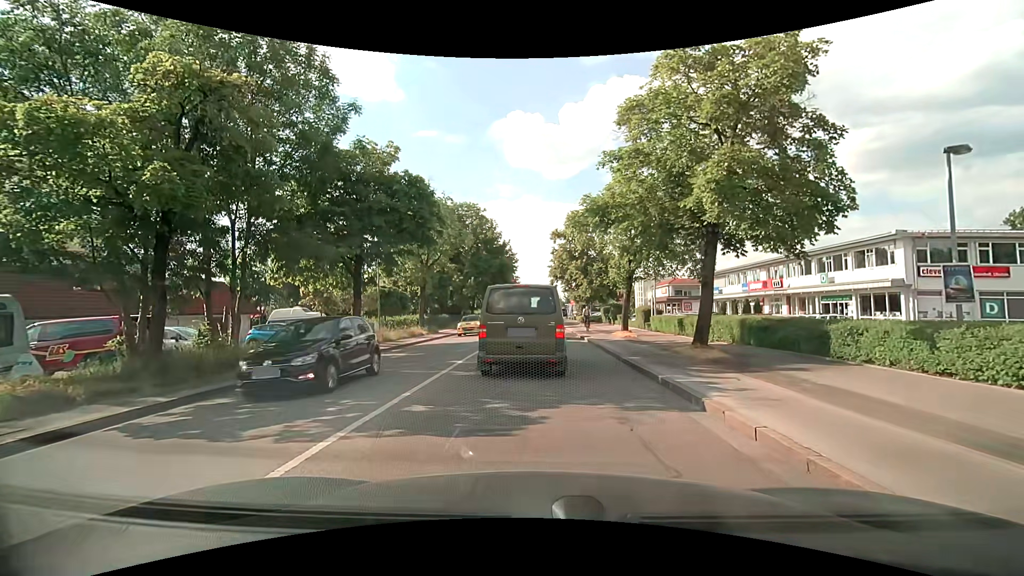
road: secondary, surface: asphalt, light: Day
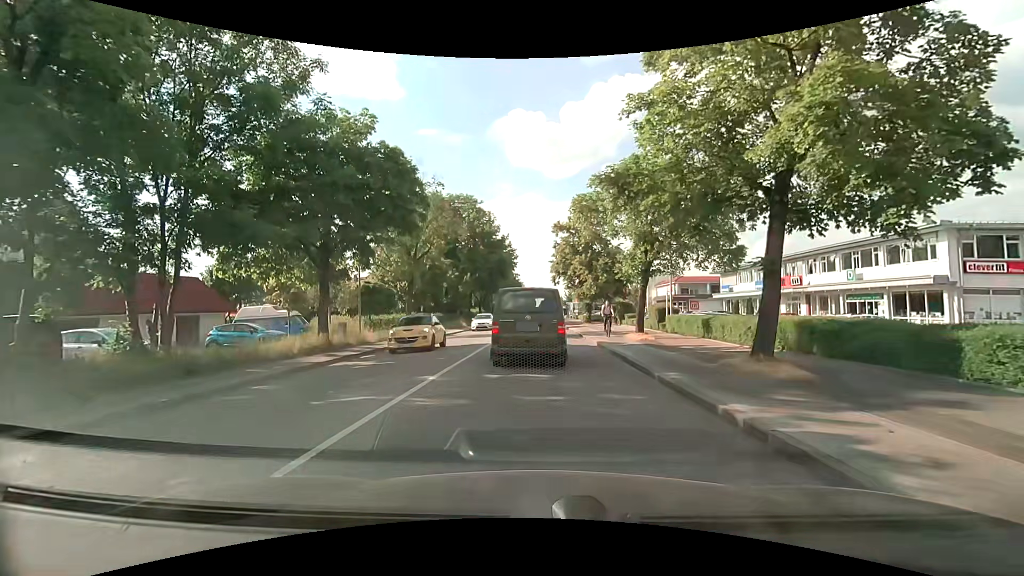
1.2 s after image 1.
(+0.1, +4.0) m; +1°
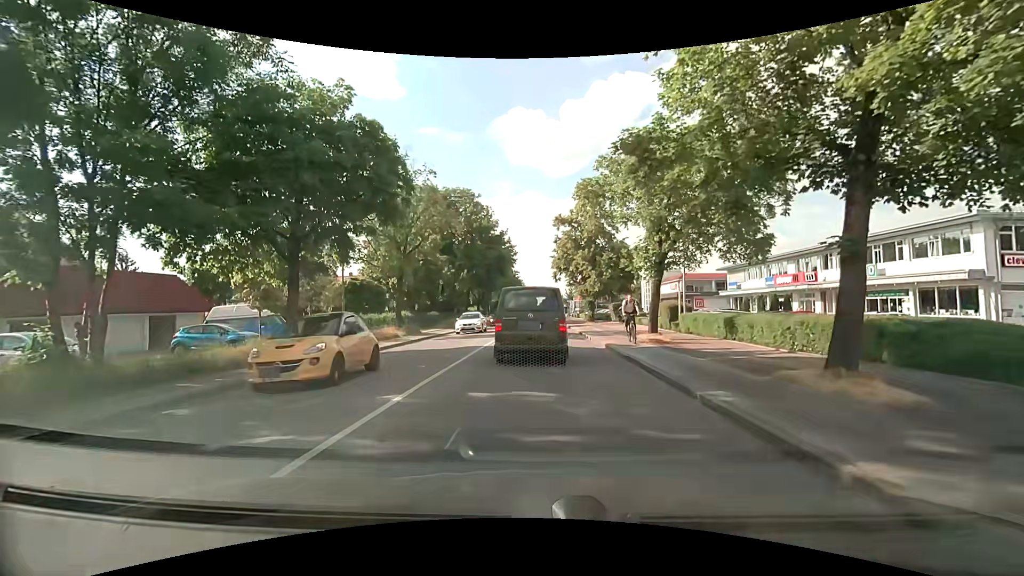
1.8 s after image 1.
(0.0, +2.7) m; 0°
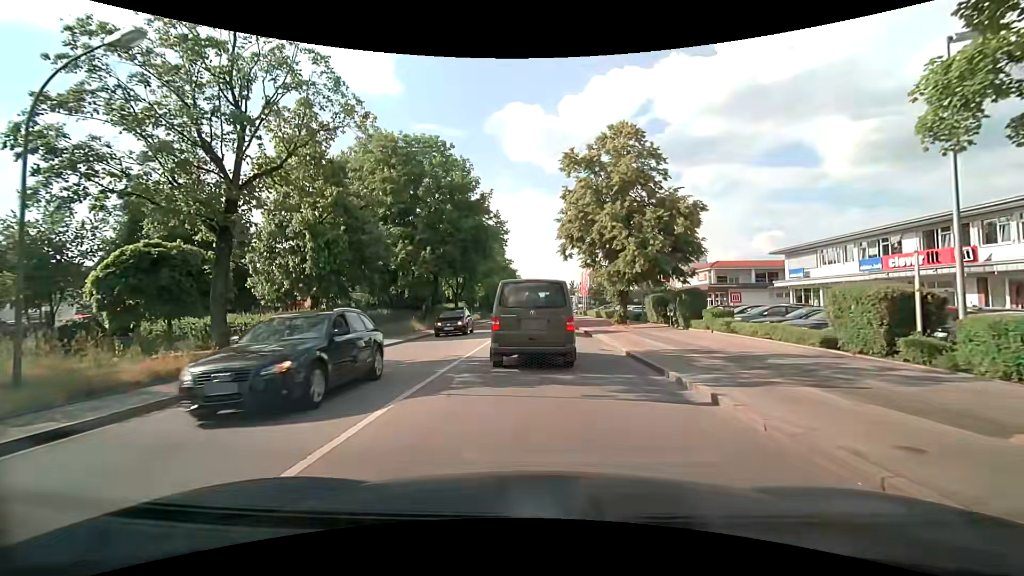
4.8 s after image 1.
(-0.1, +17.5) m; 0°
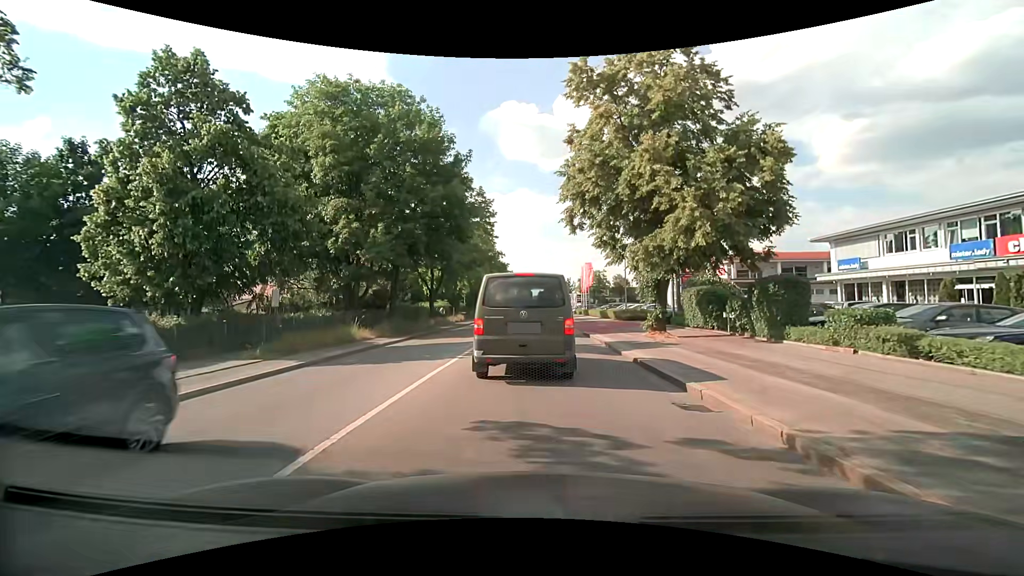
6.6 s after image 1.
(0.0, +9.5) m; +1°
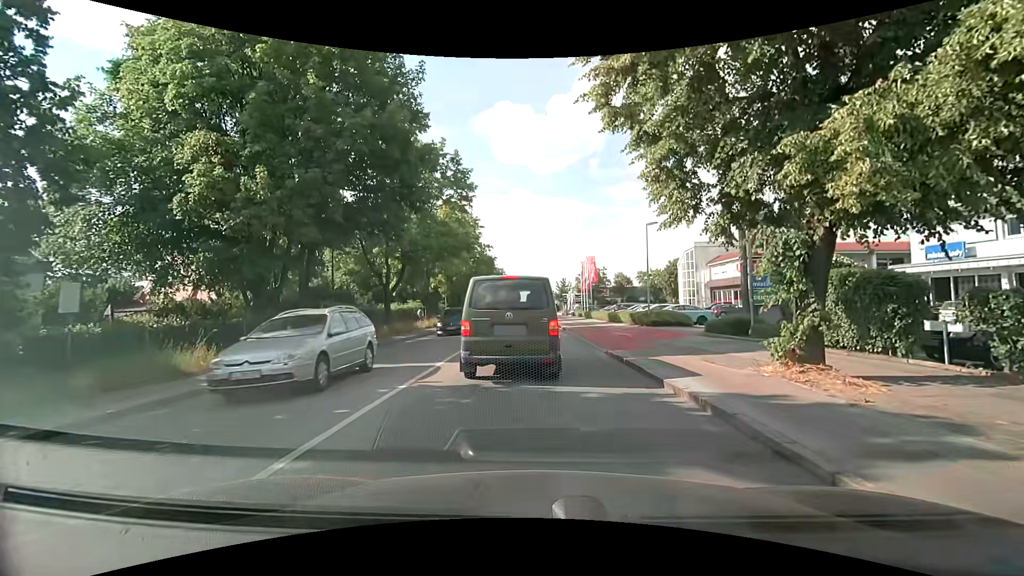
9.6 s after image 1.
(+0.1, +10.5) m; 0°
(0, +10) (0, +20) (0, +30) (0, +40) (0, +50) (0, +60) (0, +70) (0, +80) (0, +90) (0, +100) m
